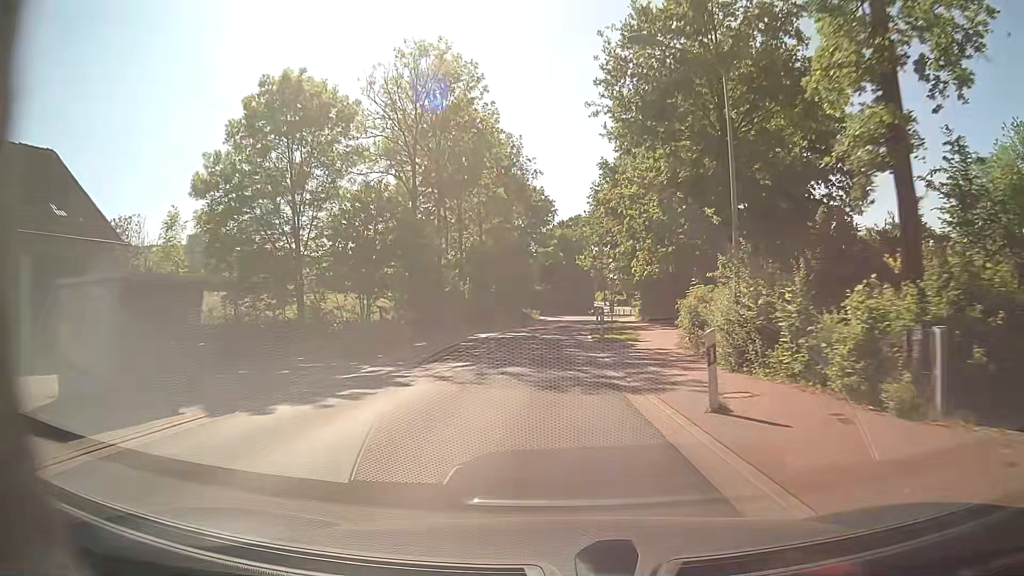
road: secondary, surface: asphalt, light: Day
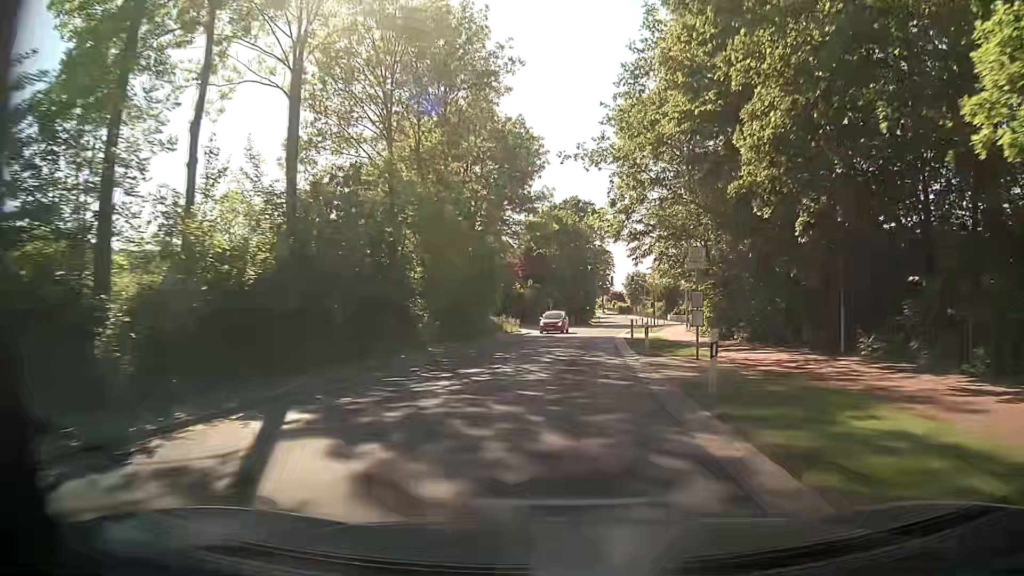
(-0.3, +31.7) m; +1°
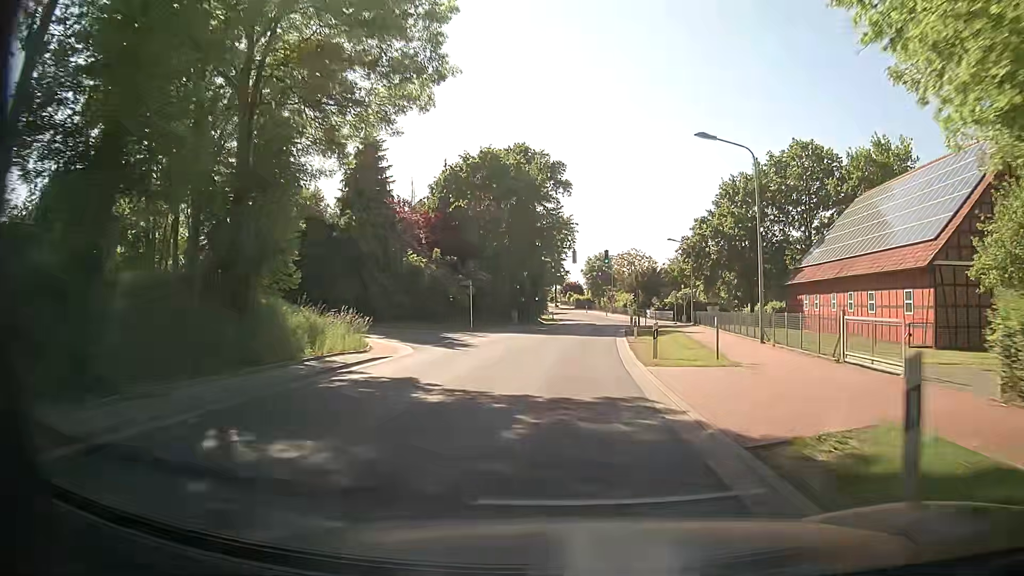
(+1.2, +31.4) m; +4°
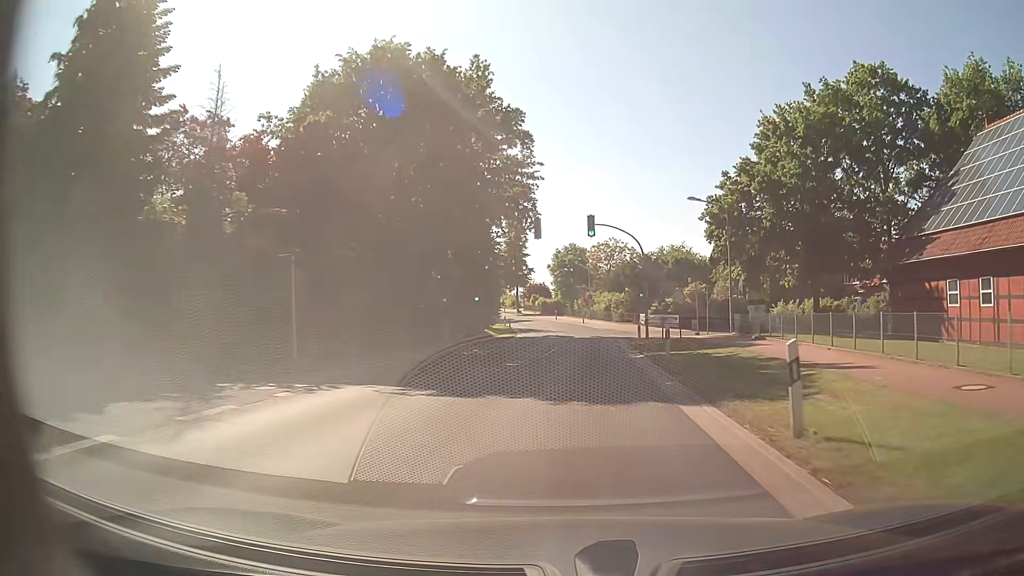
(+0.5, +23.8) m; +3°
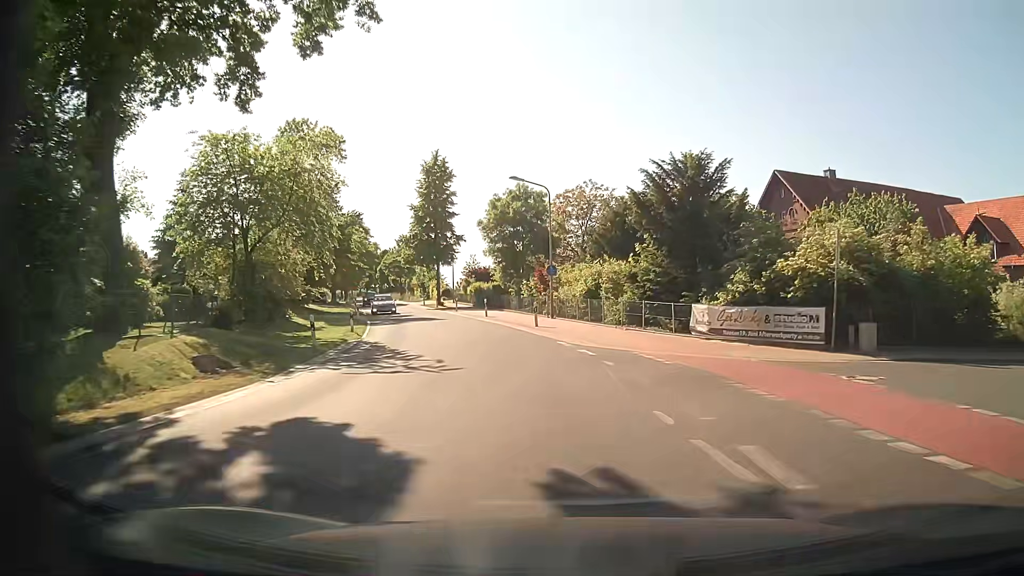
(+1.7, +39.7) m; +3°
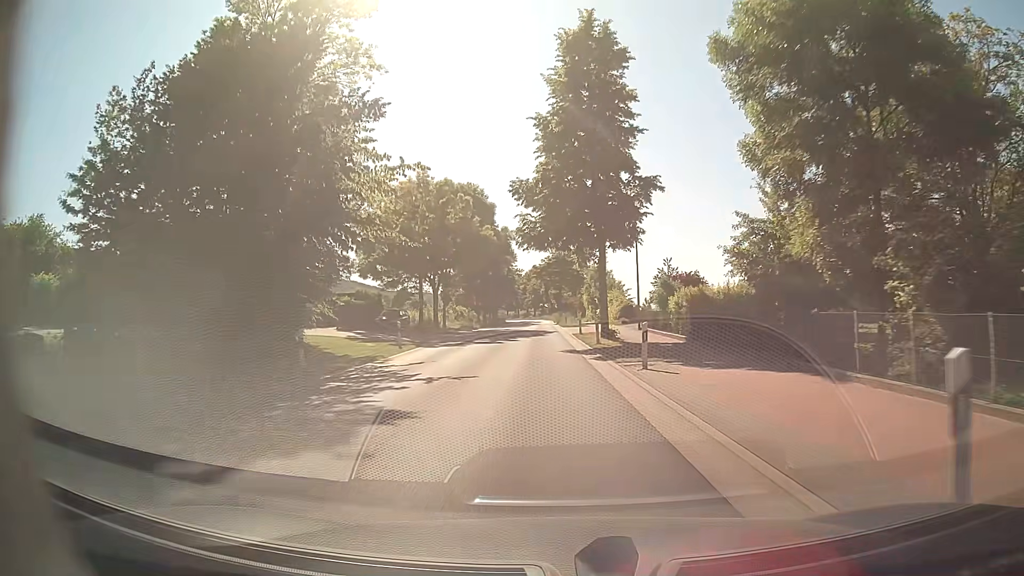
(-5.4, +38.5) m; -16°
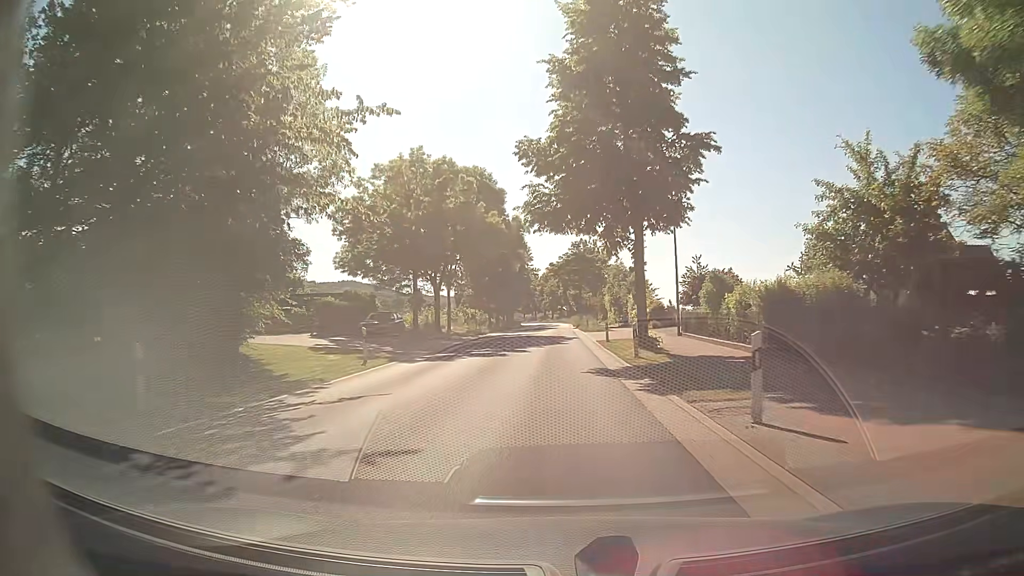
(-0.1, +7.7) m; -2°
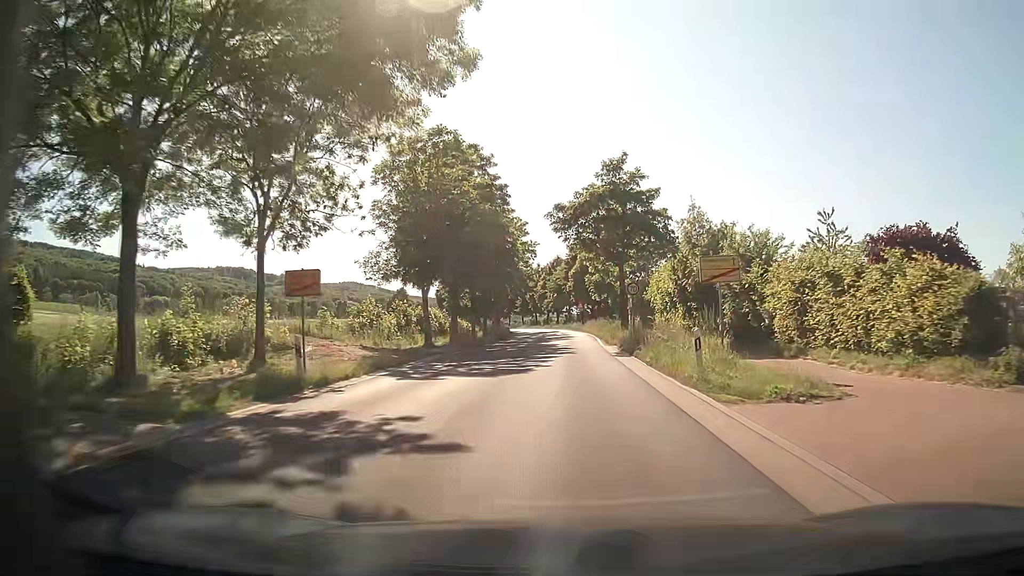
(-0.5, +38.8) m; -1°
(0, +10) (0, +20) (0, +30) (0, +40) (0, +50) (0, +60) (0, +70) (0, +80) (-1, +90) (-2, +100) m
